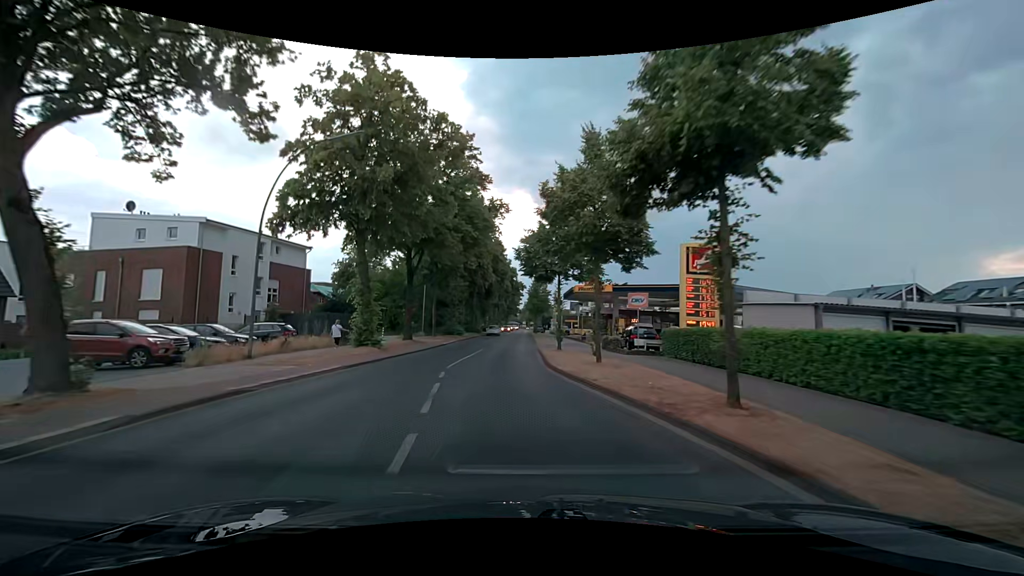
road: secondary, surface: asphalt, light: Day
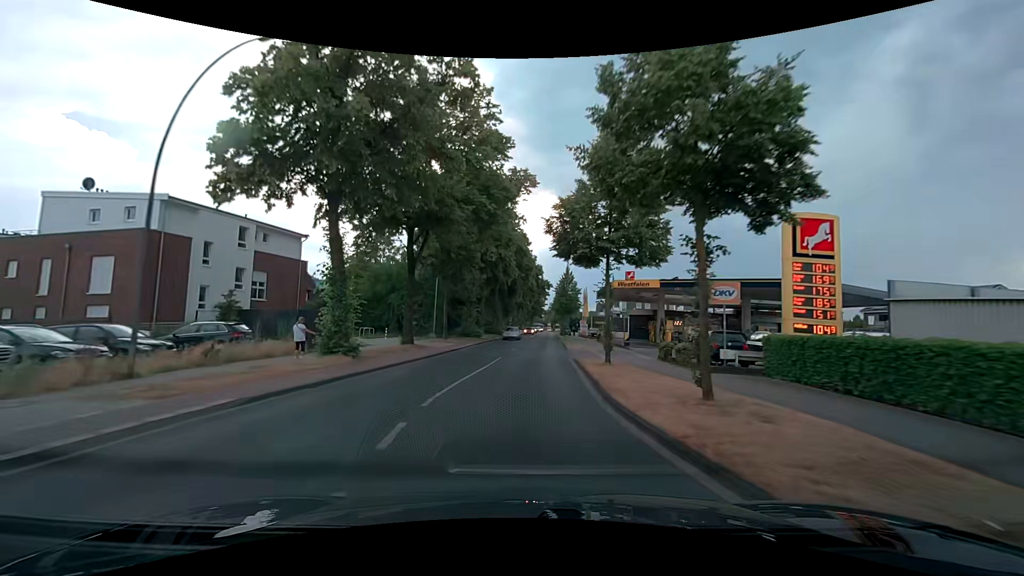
(-0.3, +7.6) m; -3°
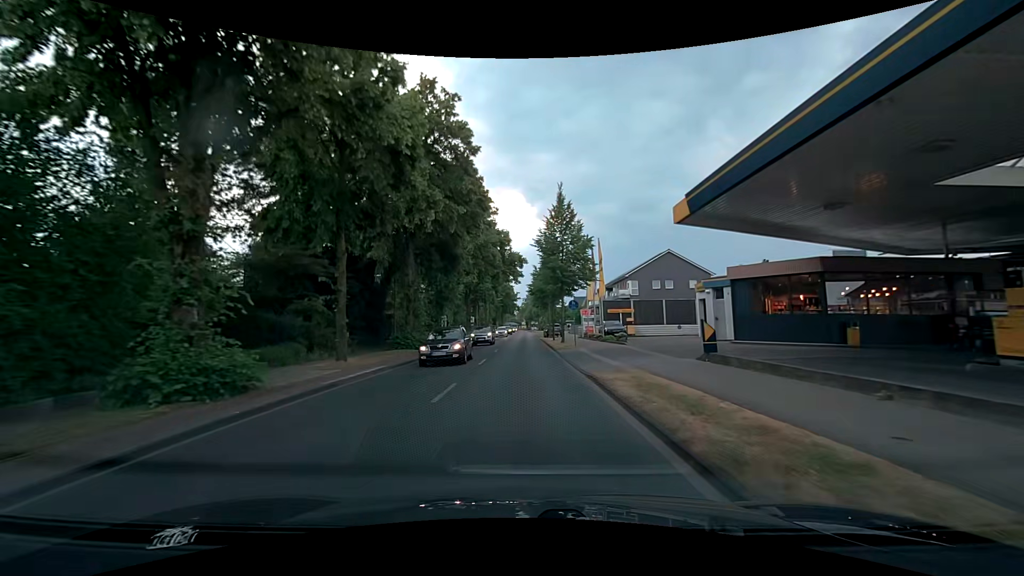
(+1.5, +38.3) m; +3°
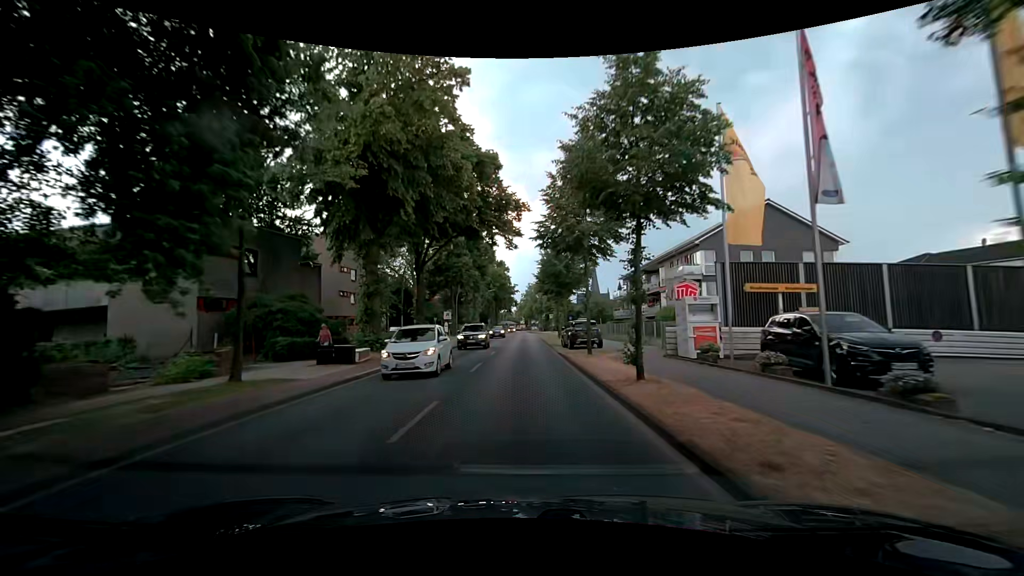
(-0.1, +30.6) m; 0°
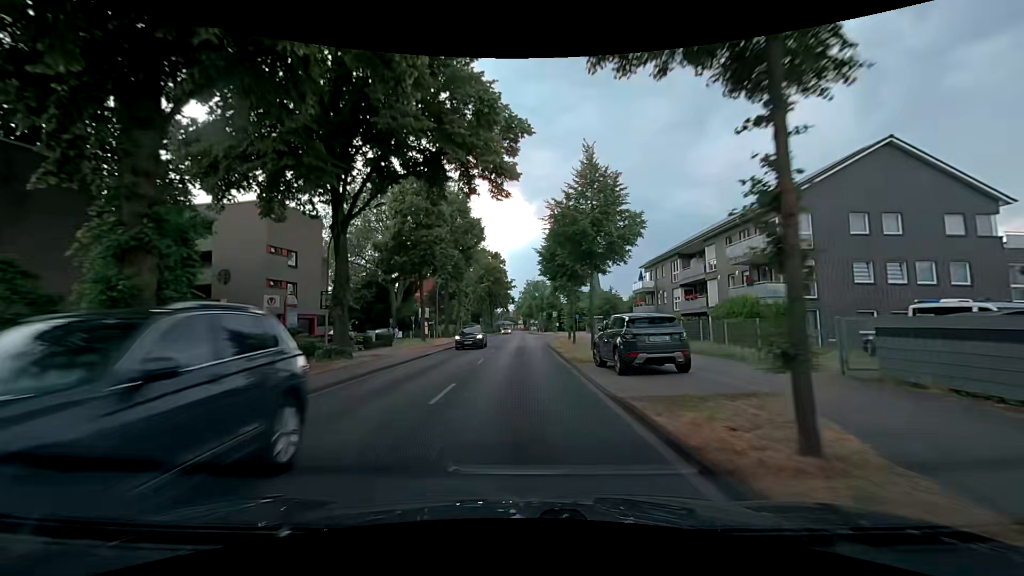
(+0.1, +15.3) m; 0°
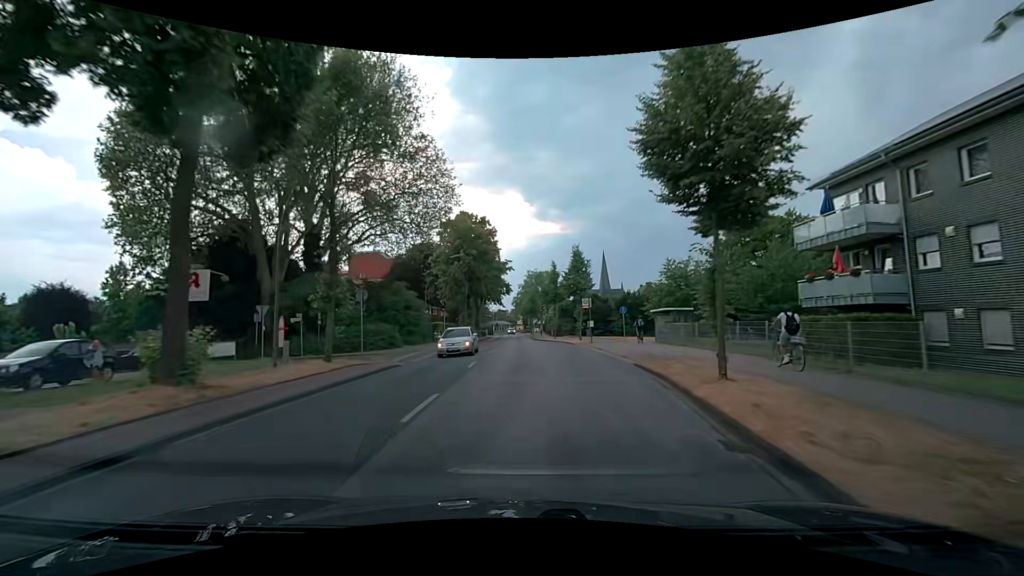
(0.0, +38.1) m; 0°
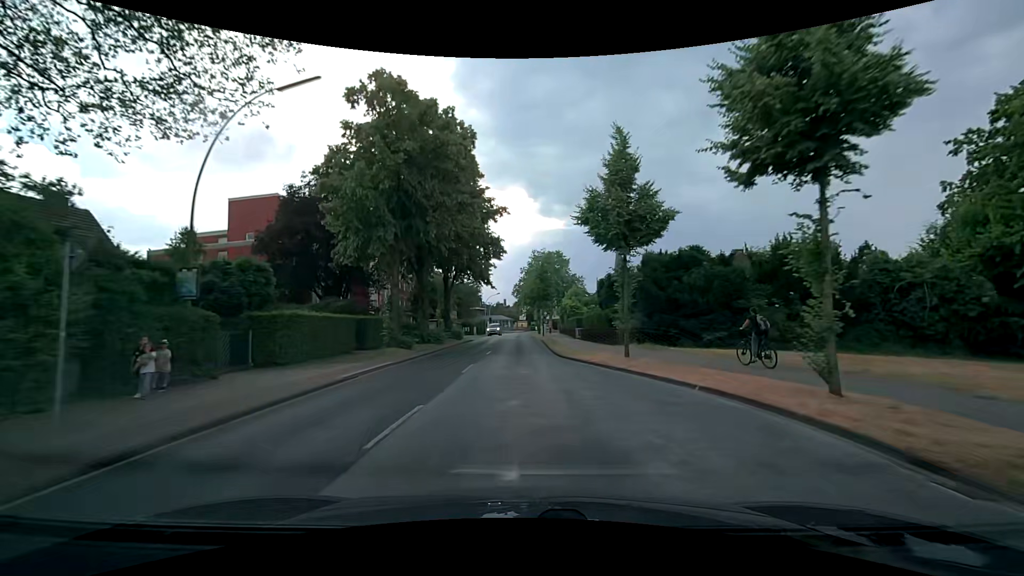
(-0.2, +38.0) m; -1°
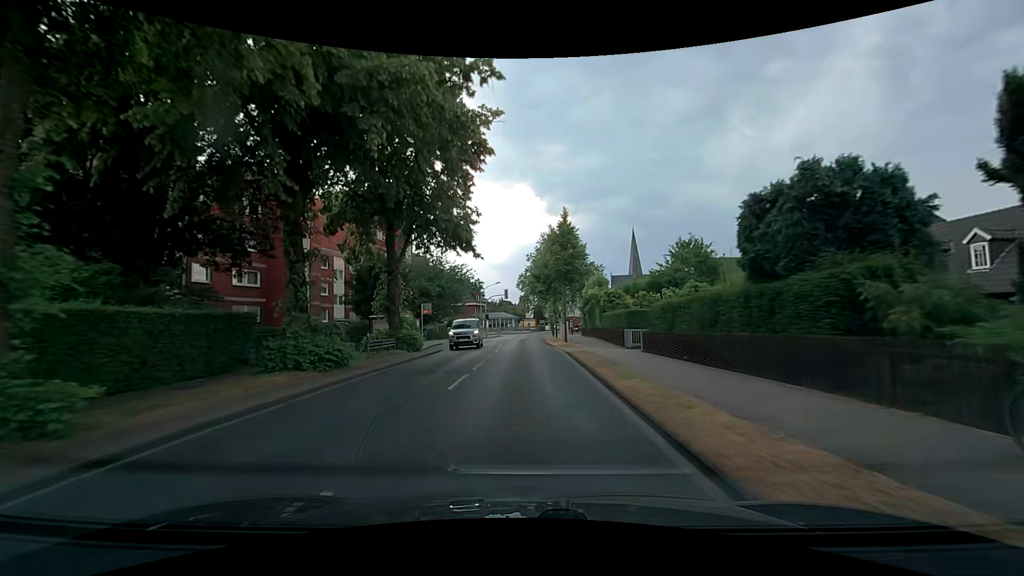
(-0.1, +22.9) m; 0°
(0, +10) (0, +20) (-1, +30) (-1, +40) (0, +50) (0, +60) (+2, +70) (+4, +80) (+6, +89) (+10, +99) m
